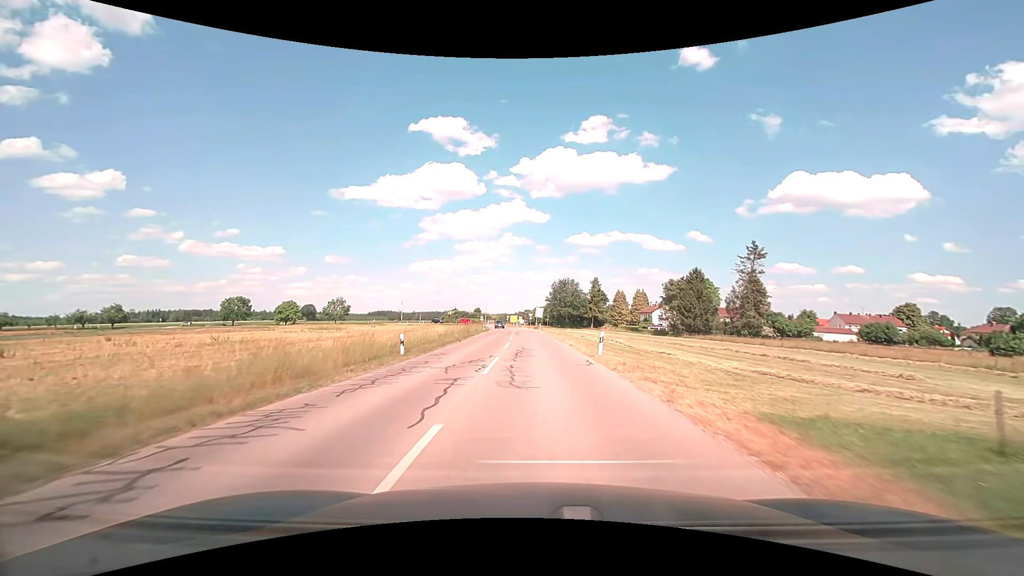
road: tertiary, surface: asphalt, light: Day
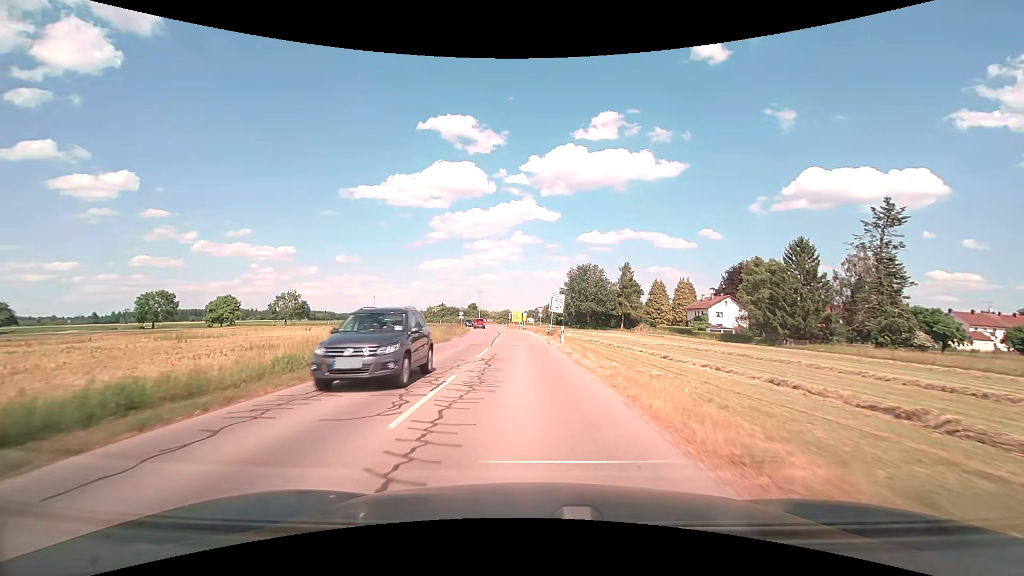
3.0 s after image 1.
(-0.3, +42.0) m; -1°
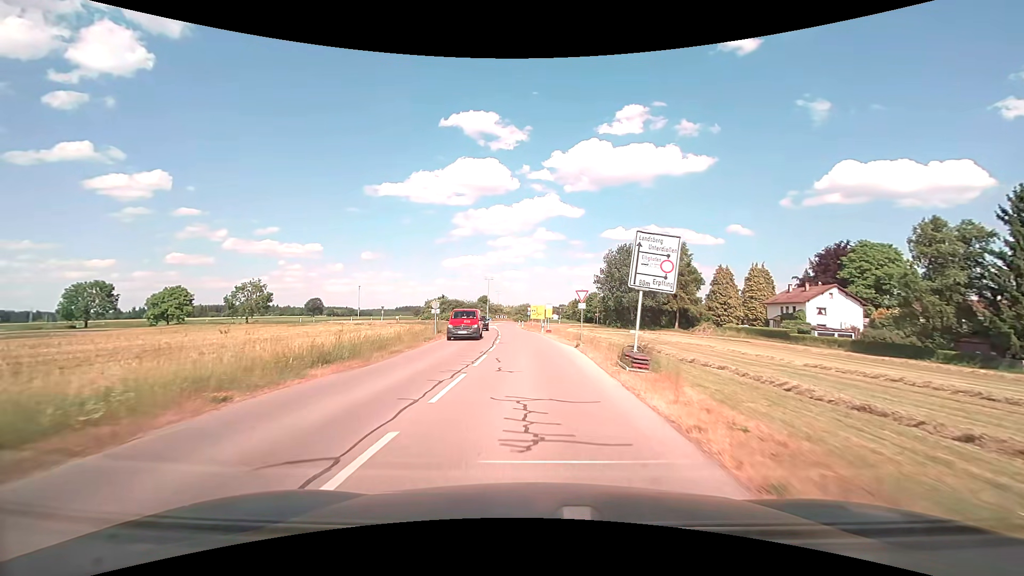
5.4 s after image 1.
(-0.6, +30.1) m; -3°
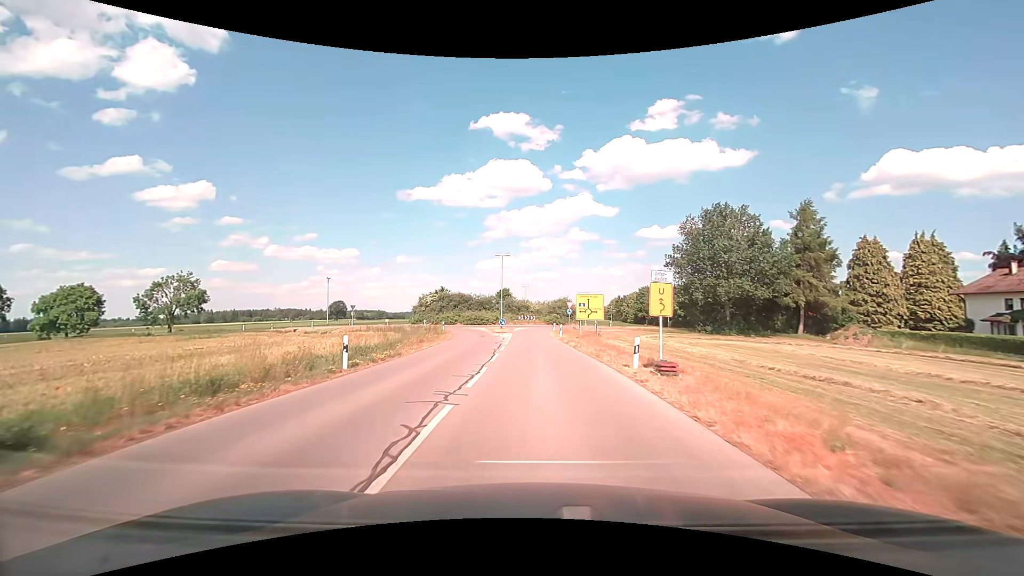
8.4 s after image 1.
(-0.9, +34.1) m; -4°
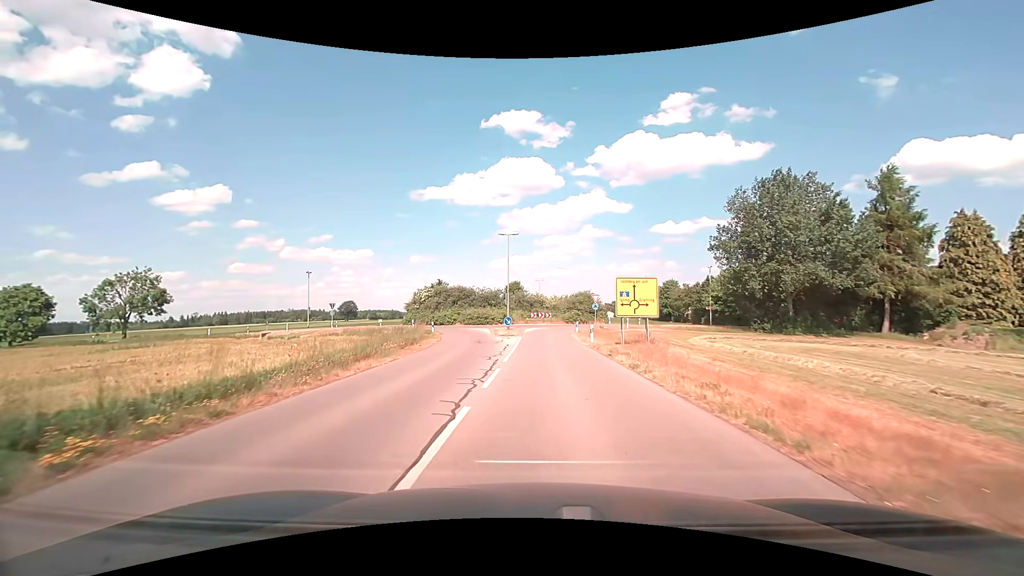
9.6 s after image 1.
(-0.2, +12.1) m; -2°
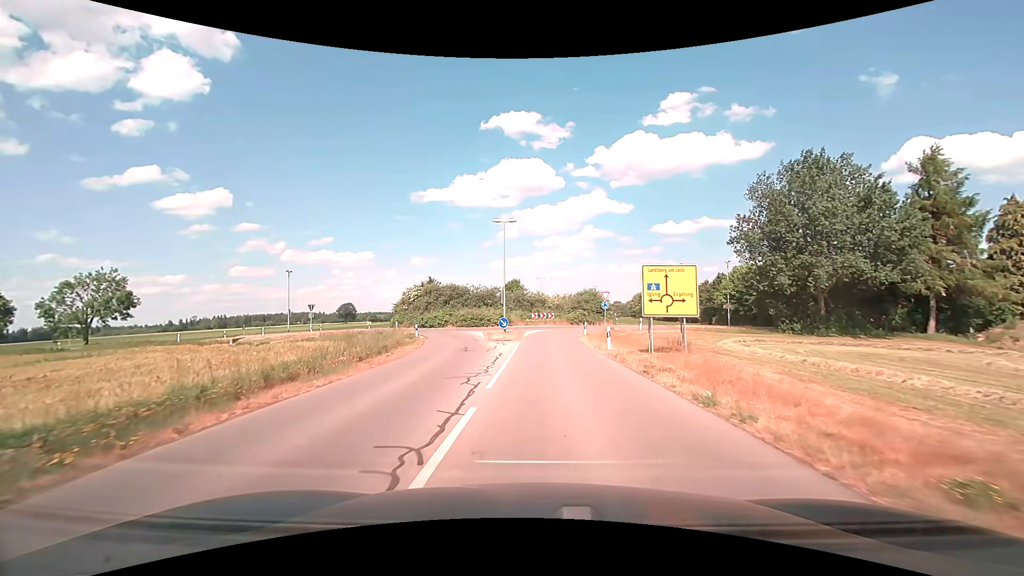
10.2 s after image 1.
(0.0, +5.8) m; 0°
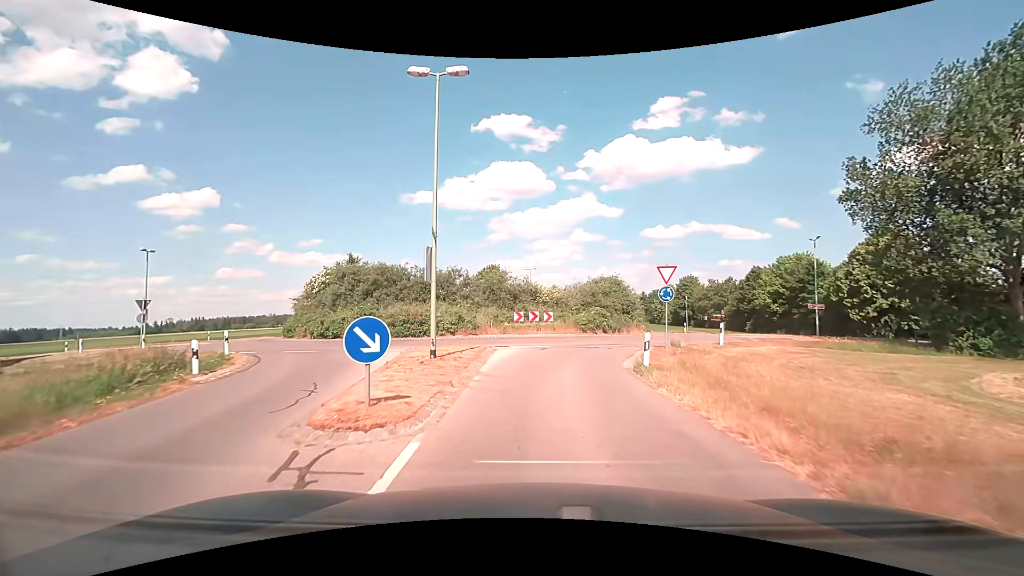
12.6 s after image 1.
(+0.2, +20.9) m; +1°
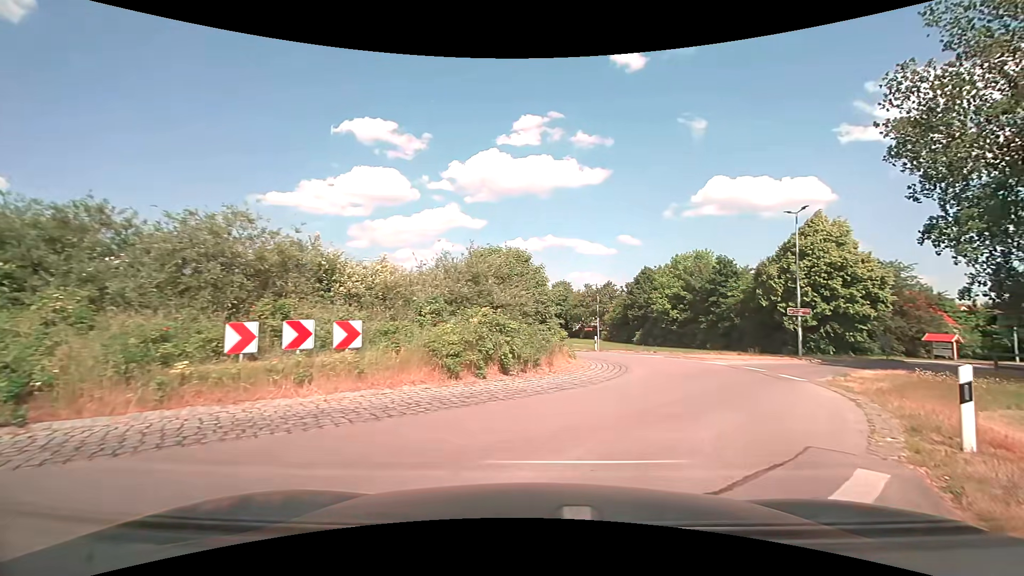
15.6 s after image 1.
(+1.1, +18.1) m; +14°
(+2, +10) (+5, +19) (+3, +29) (-3, +36) (-9, +44) (-11, +54) (-13, +64) (-14, +74) (-15, +84) (-17, +94) m
